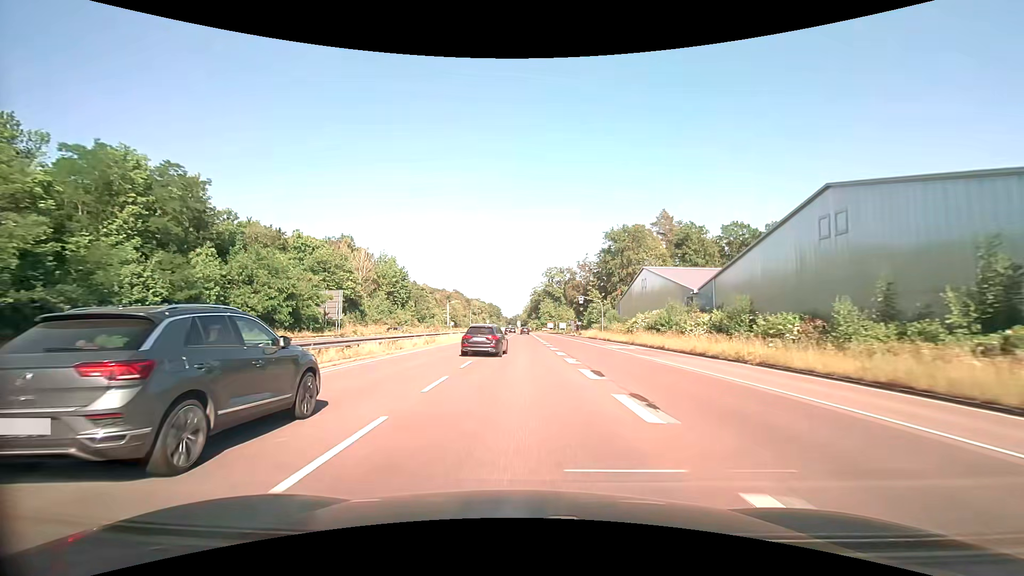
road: trunk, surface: asphalt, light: Day
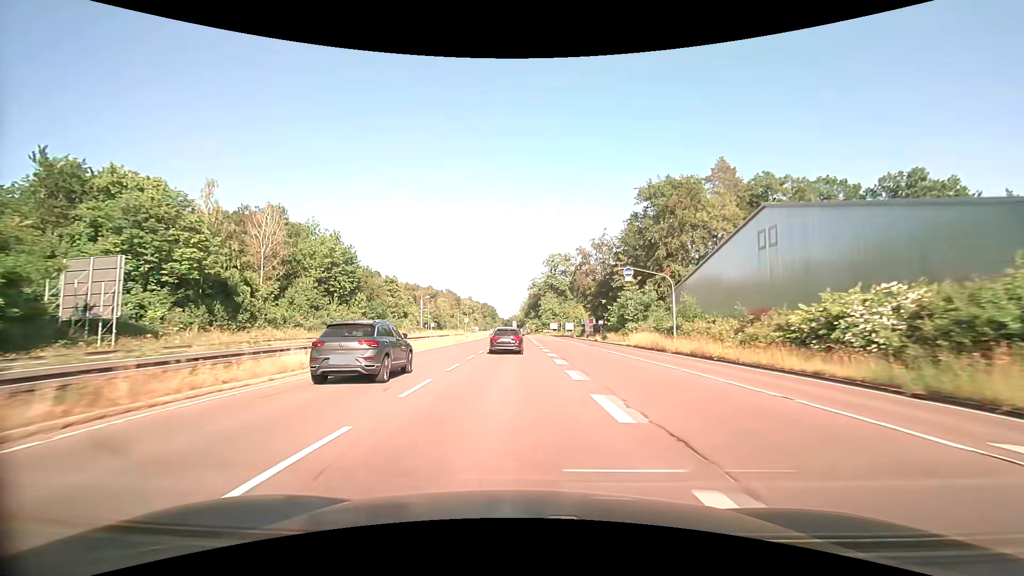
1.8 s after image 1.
(+0.2, +36.2) m; 0°
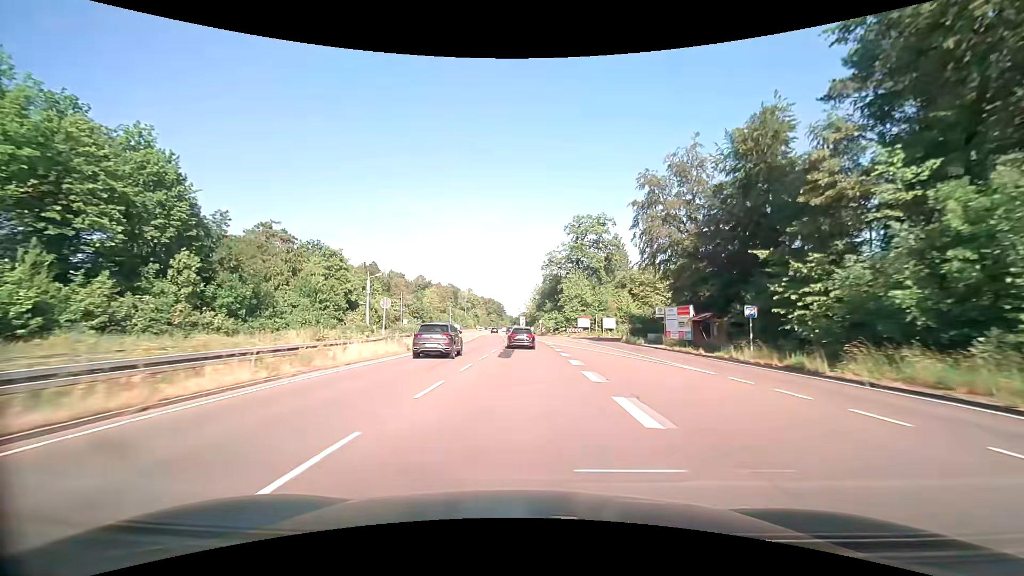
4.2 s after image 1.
(-0.6, +48.7) m; -1°
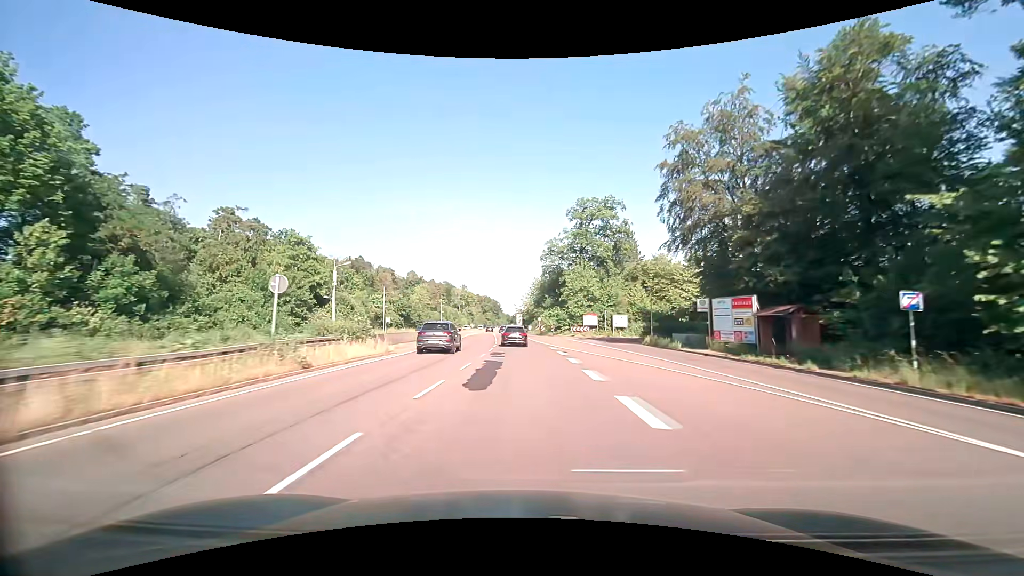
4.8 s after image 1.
(0.0, +12.1) m; 0°
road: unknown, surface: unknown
